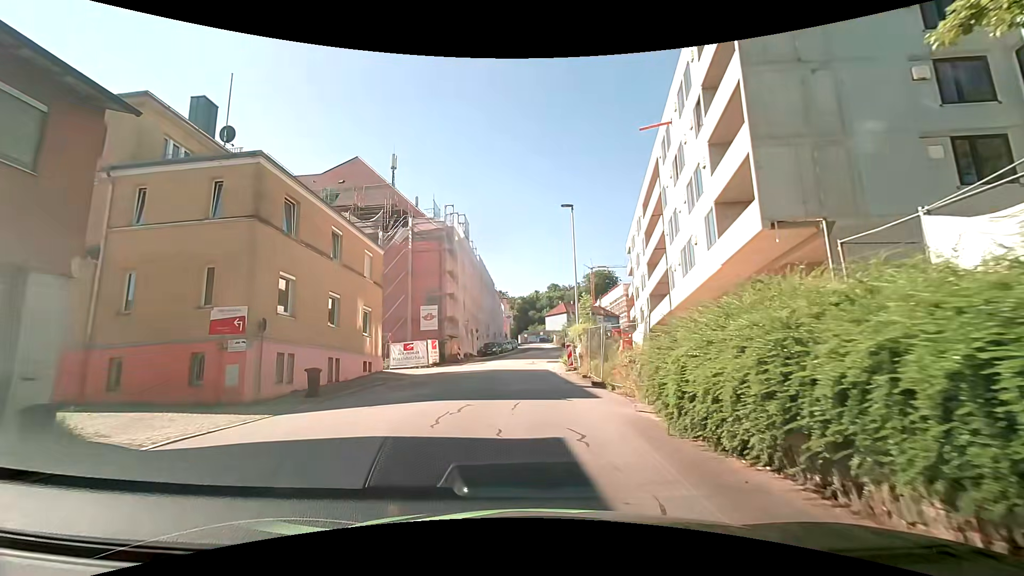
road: residential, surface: asphalt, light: Day
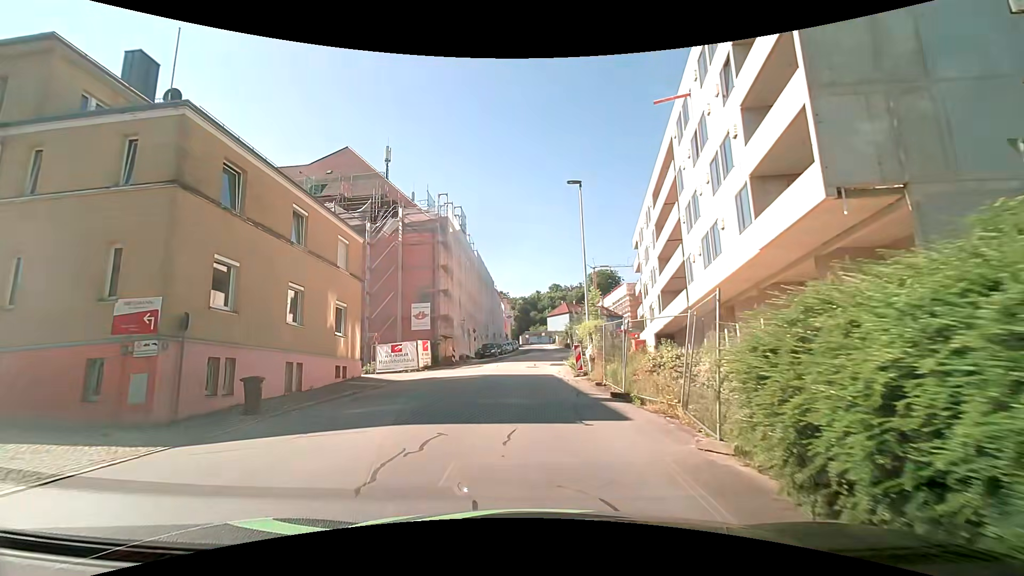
(+0.1, +3.7) m; +1°
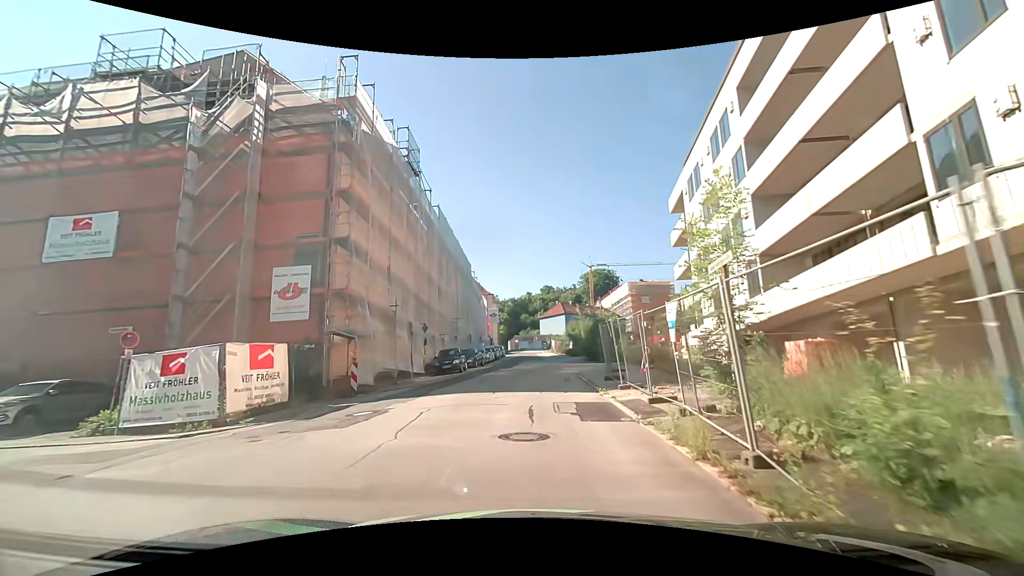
(-0.1, +20.7) m; +1°
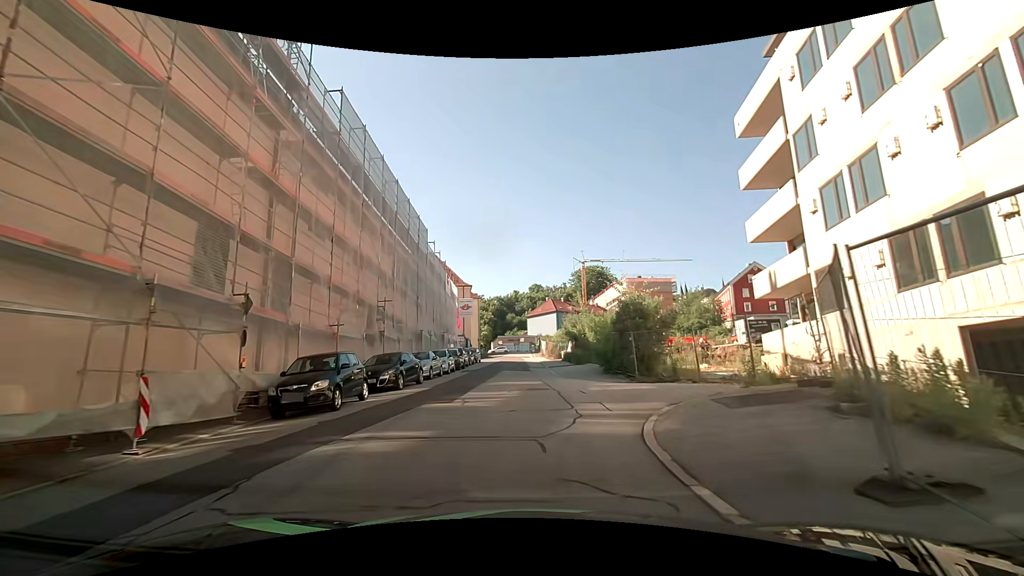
(+0.3, +17.5) m; +1°
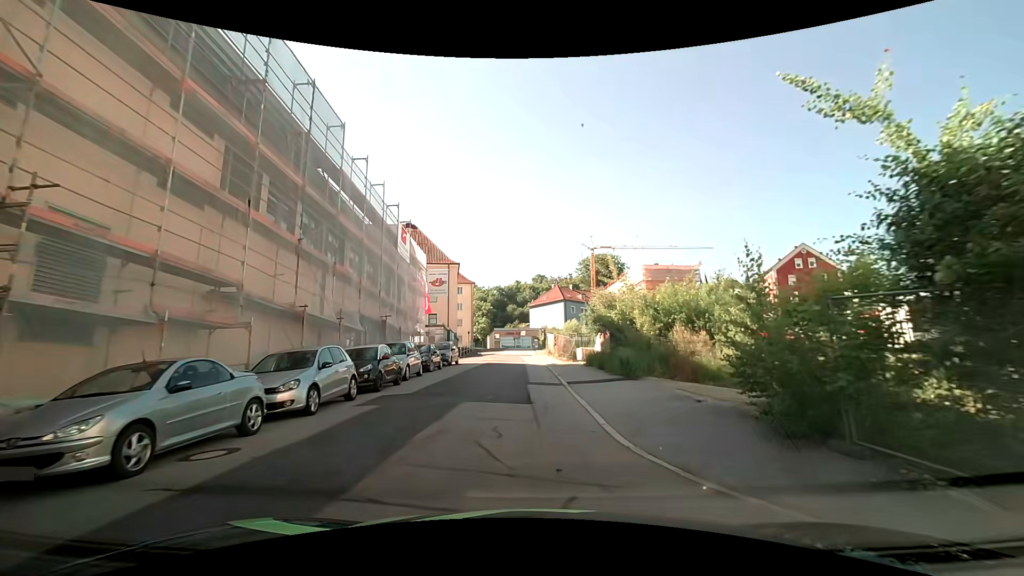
(+0.1, +18.0) m; -1°
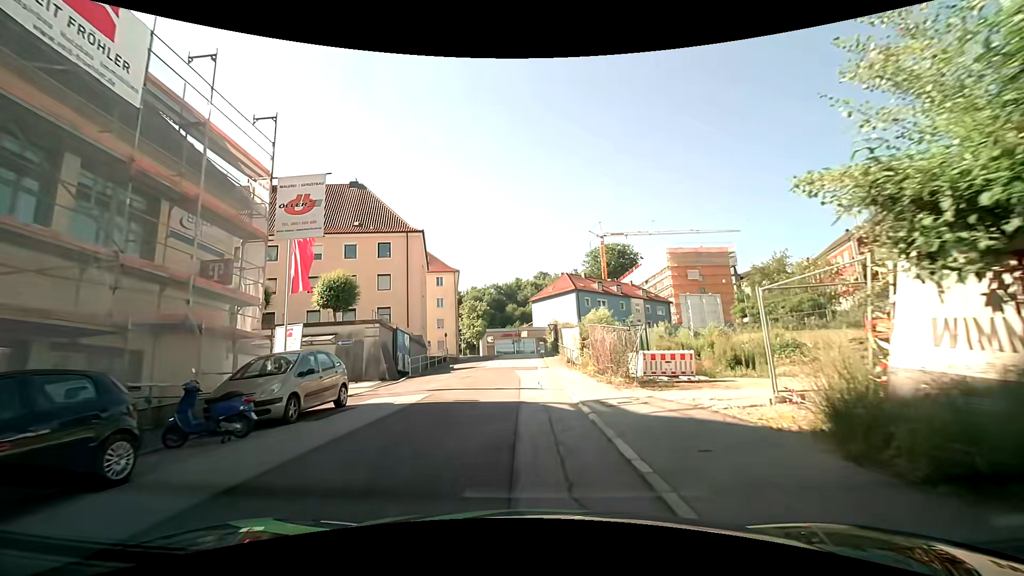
(+0.3, +22.5) m; -1°
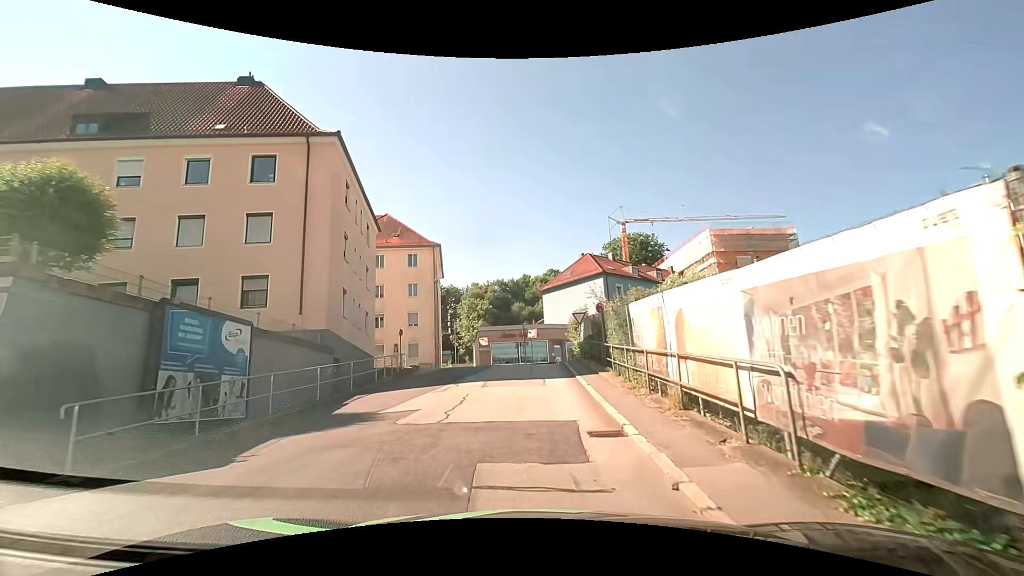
(+0.1, +21.3) m; -1°
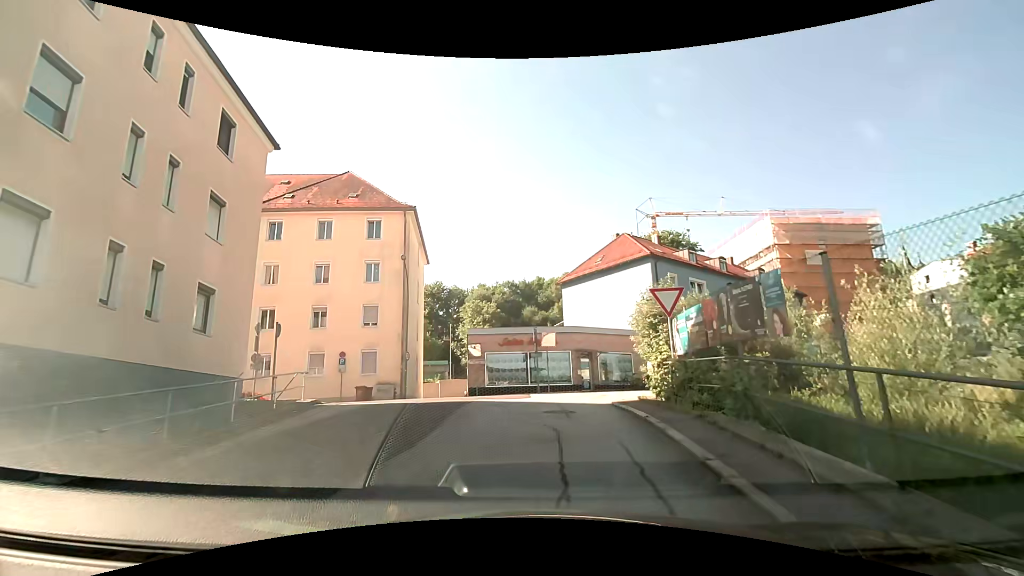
(-0.1, +16.5) m; -2°
(0, +10) (0, +20) (-5, +28) (-15, +28) (-25, +26) (-35, +25) (-45, +24) (-55, +22) (-64, +21) (-74, +20) m
